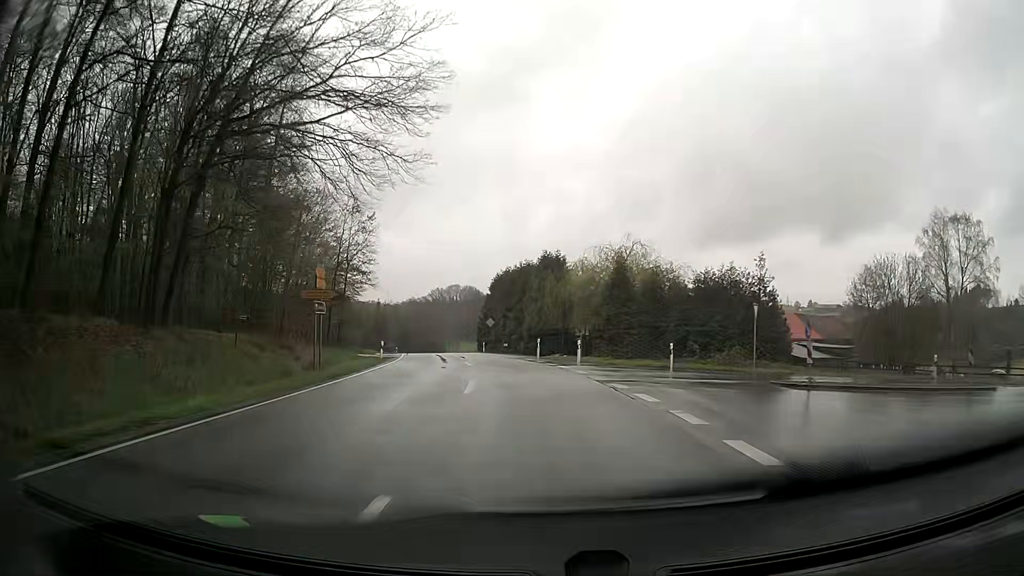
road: tertiary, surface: asphalt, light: Day
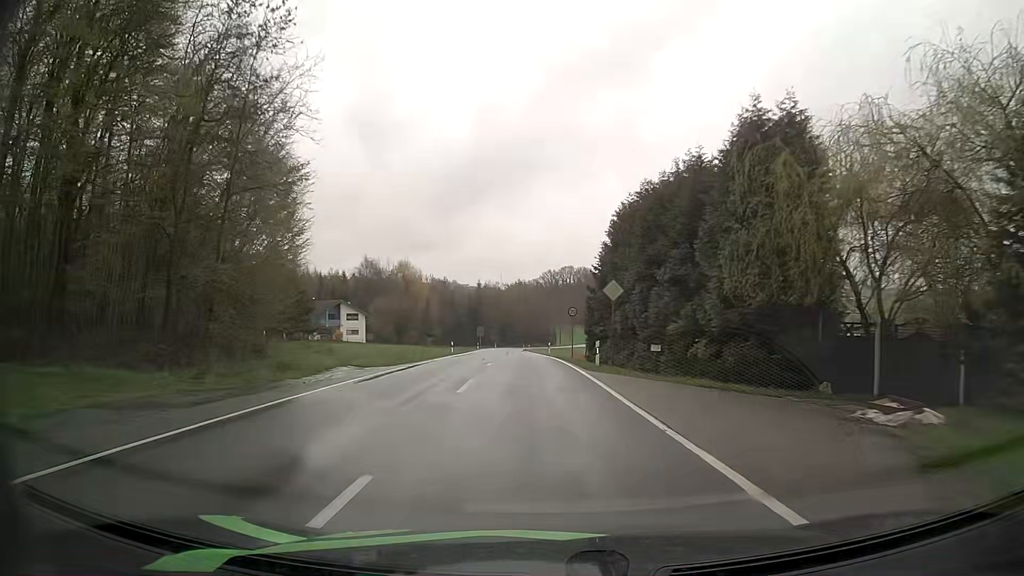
(-3.4, +36.8) m; -10°
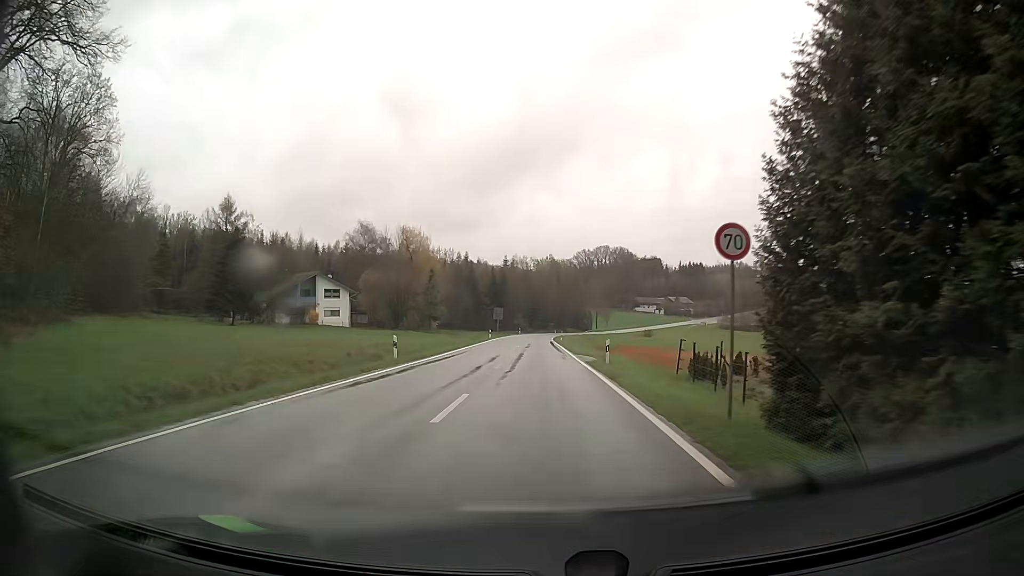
(-1.0, +30.0) m; -3°
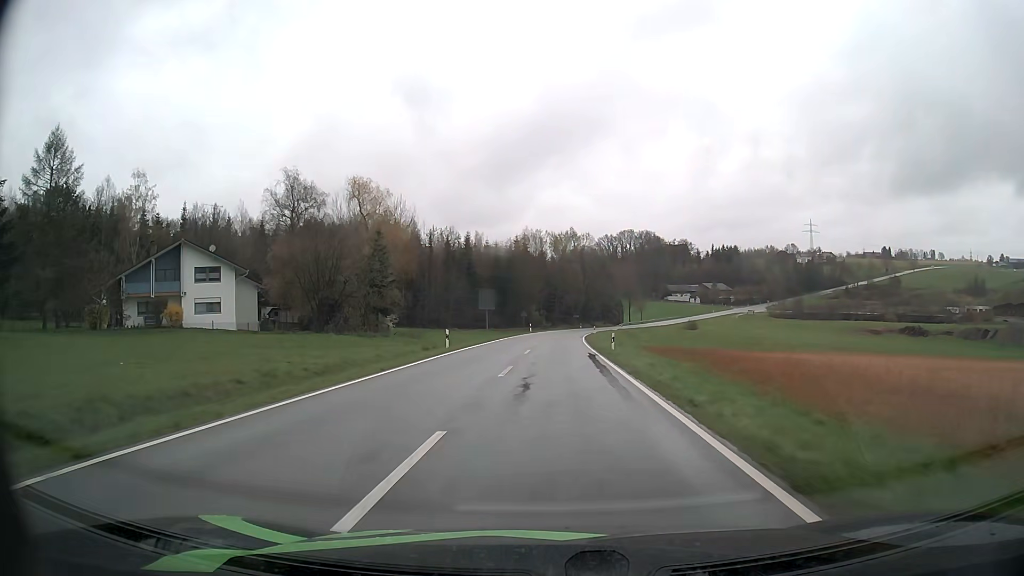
(-0.5, +42.6) m; -2°
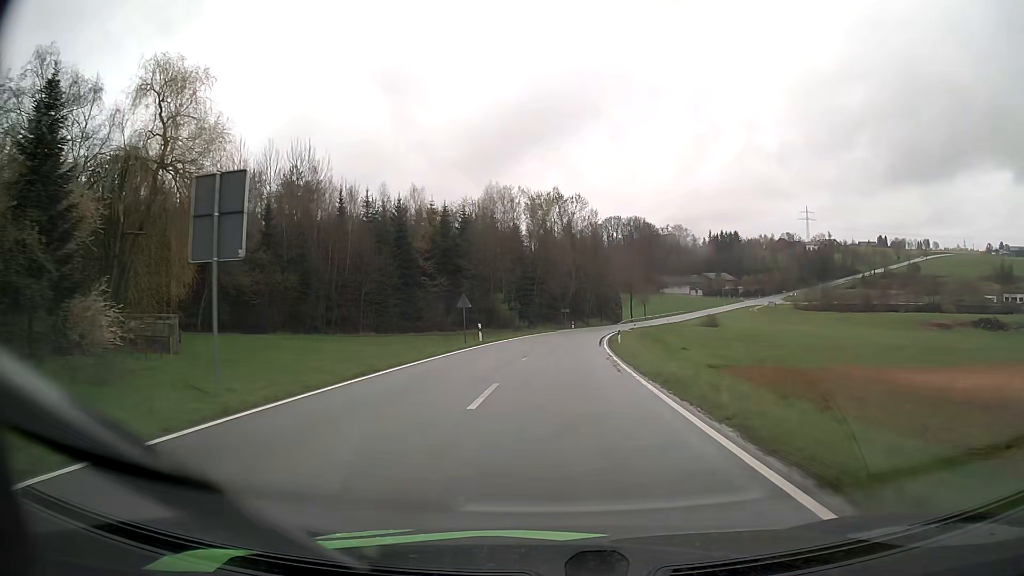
(+0.4, +44.3) m; +2°
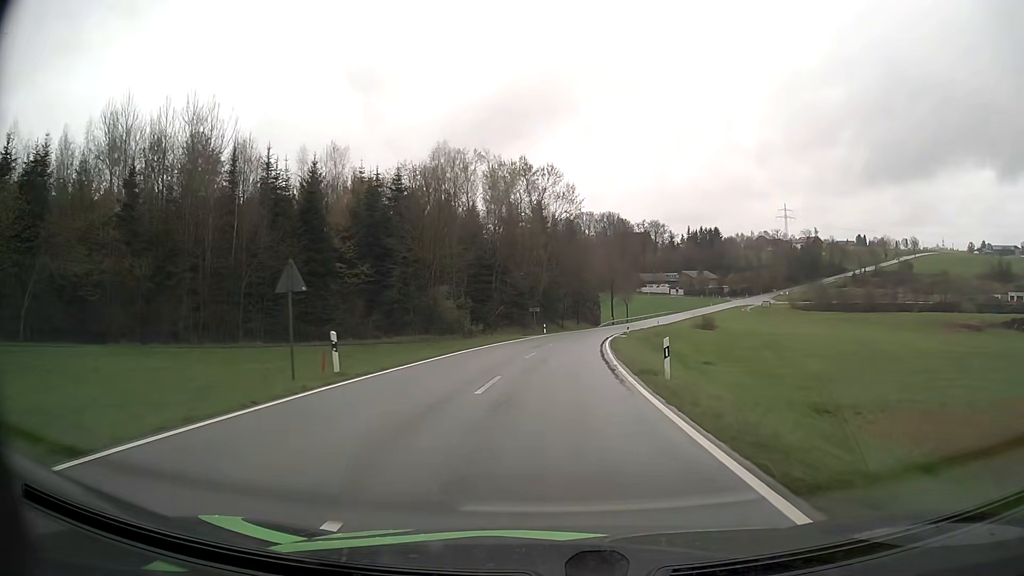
(+0.4, +22.2) m; +2°
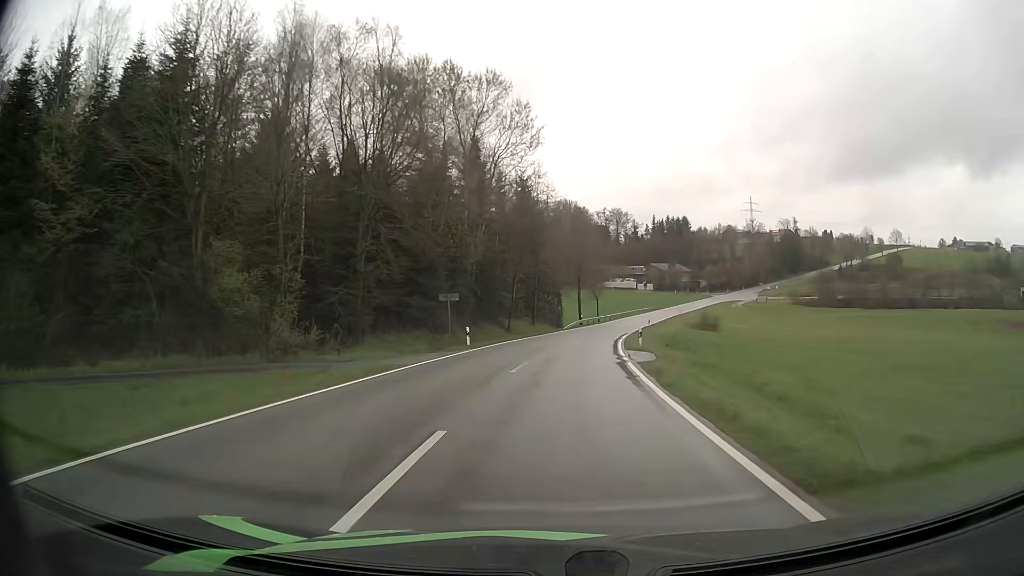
(+1.1, +33.6) m; +4°
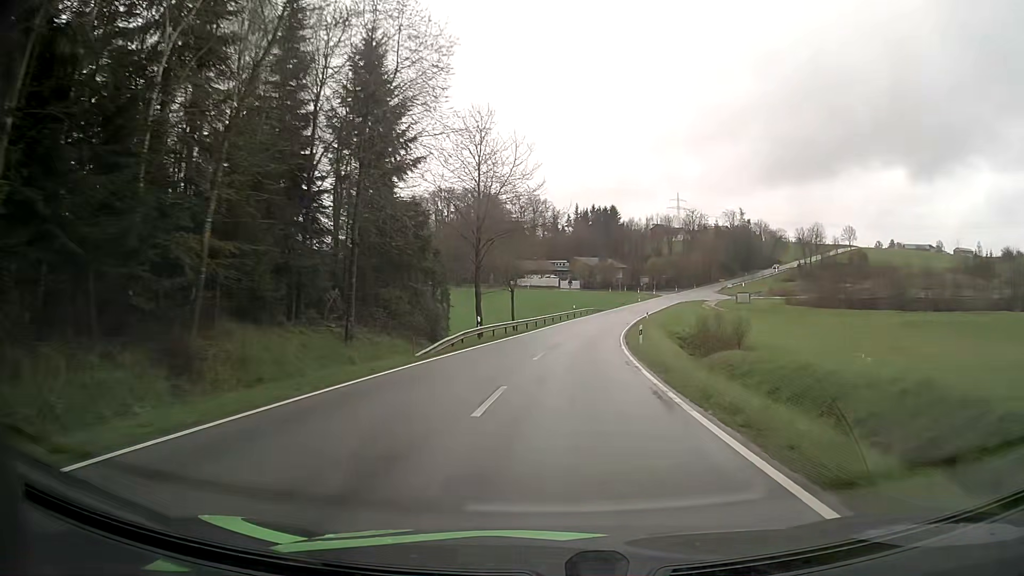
(+2.7, +44.0) m; +7°
(0, +10) (+1, +20) (+2, +30) (+3, +40) (+4, +50) (+6, +60) (+8, +69) (+10, +79) (+13, +89) (+15, +98) m
